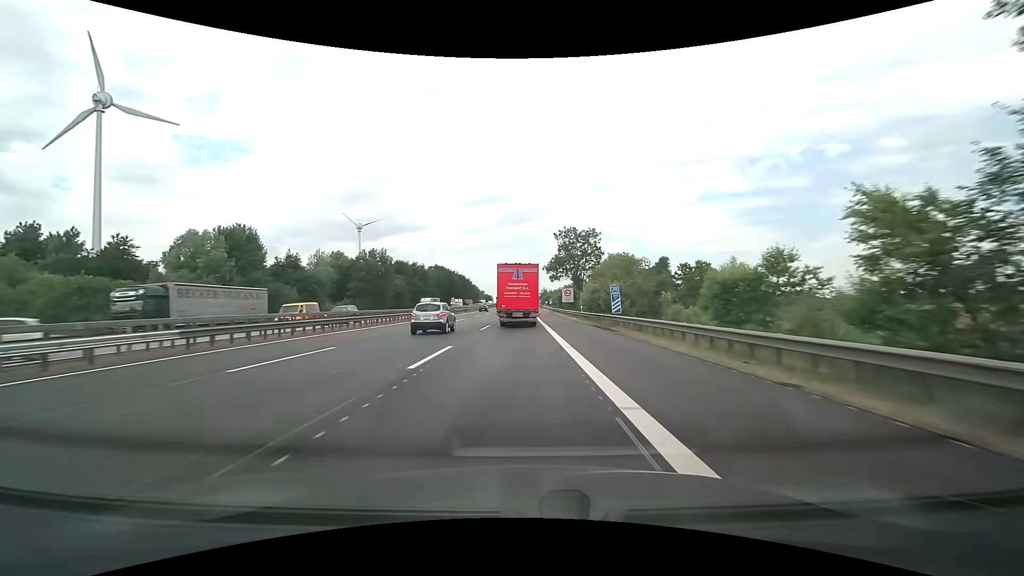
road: motorway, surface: asphalt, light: Day
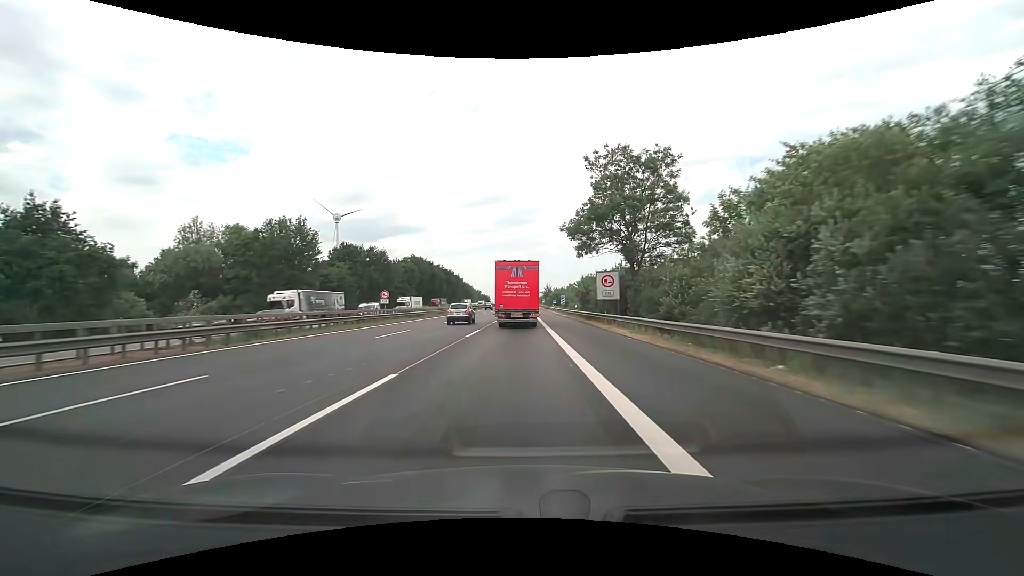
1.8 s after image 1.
(+0.1, +43.0) m; 0°
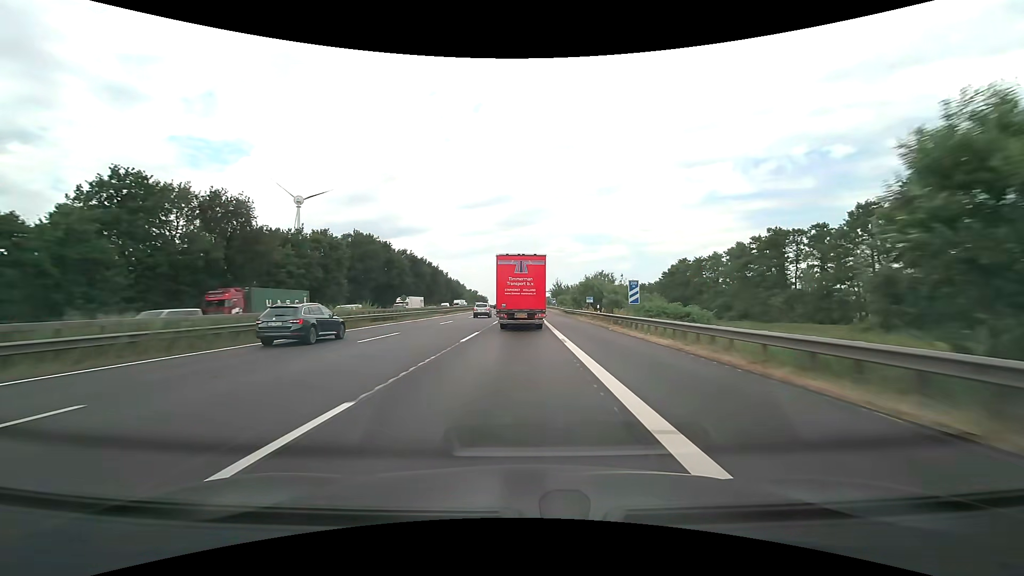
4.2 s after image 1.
(-0.1, +57.2) m; 0°
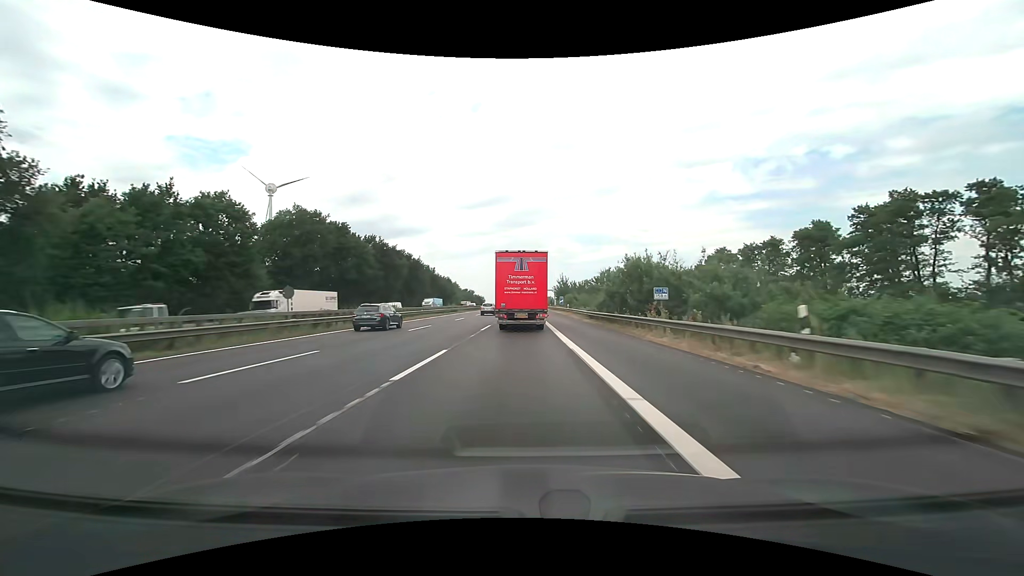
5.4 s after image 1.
(0.0, +27.9) m; 0°
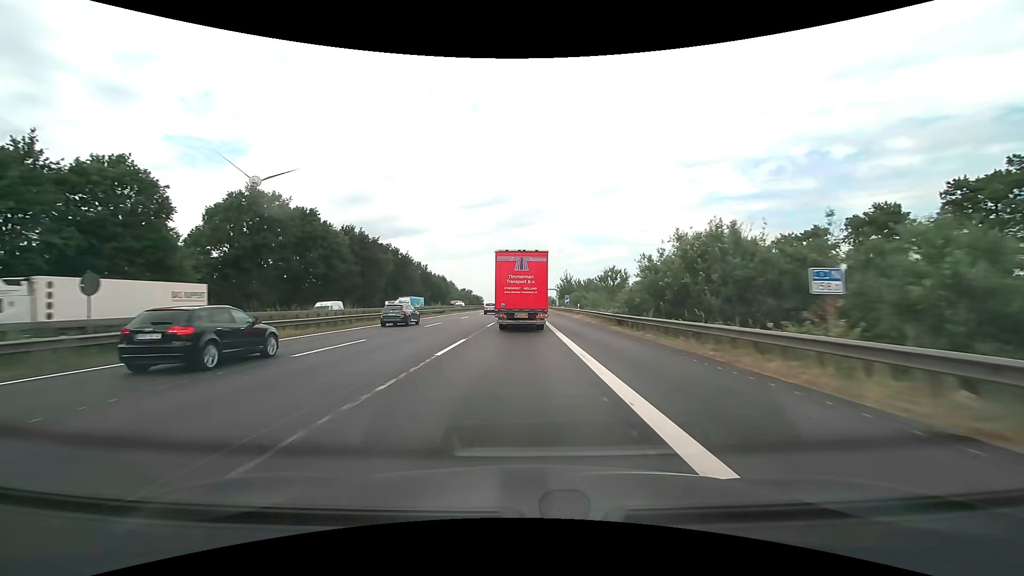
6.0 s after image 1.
(0.0, +13.5) m; 0°
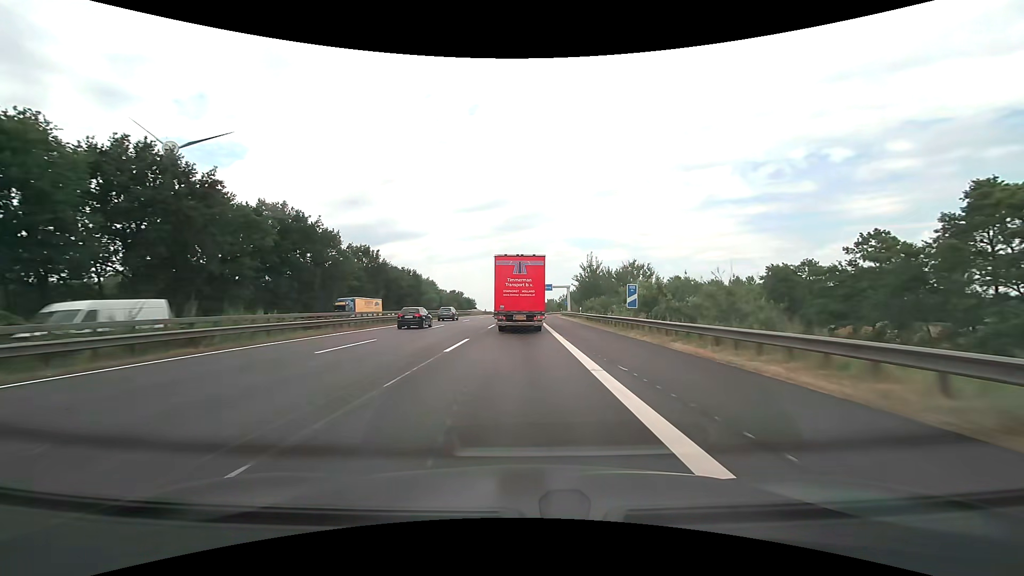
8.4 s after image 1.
(+0.1, +52.3) m; 0°
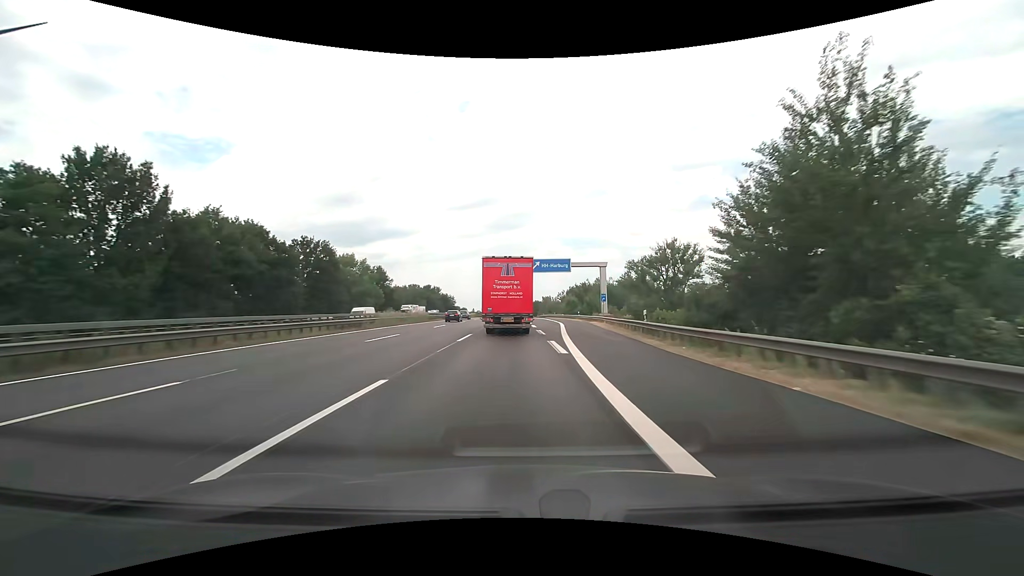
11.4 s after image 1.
(0.0, +66.1) m; +1°
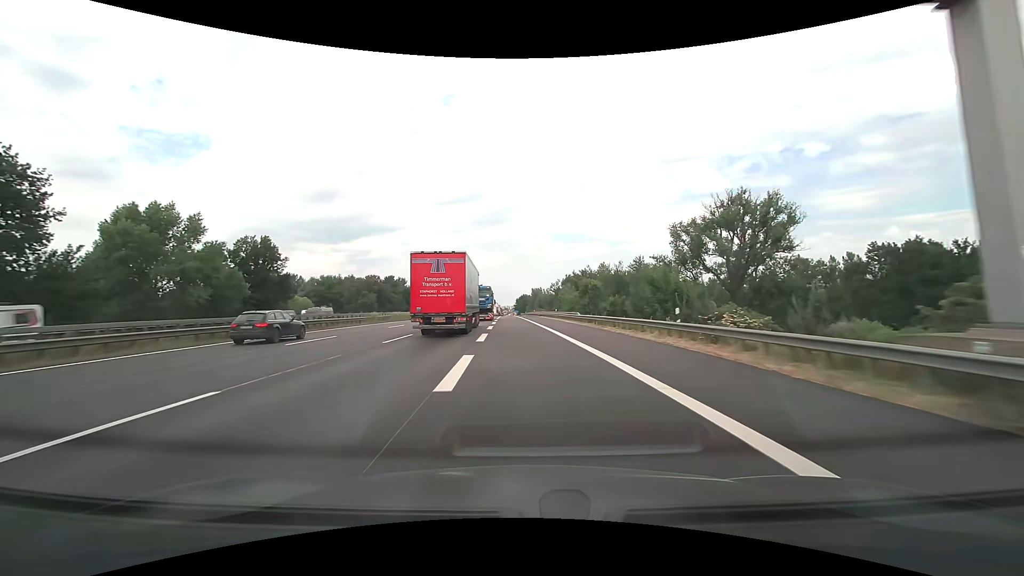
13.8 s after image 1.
(+1.7, +55.2) m; +2°
(0, +10) (0, +20) (0, +30) (-1, +40) (-1, +50) (-2, +60) (-2, +70) (-3, +80) (-3, +90) (-4, +100) m
